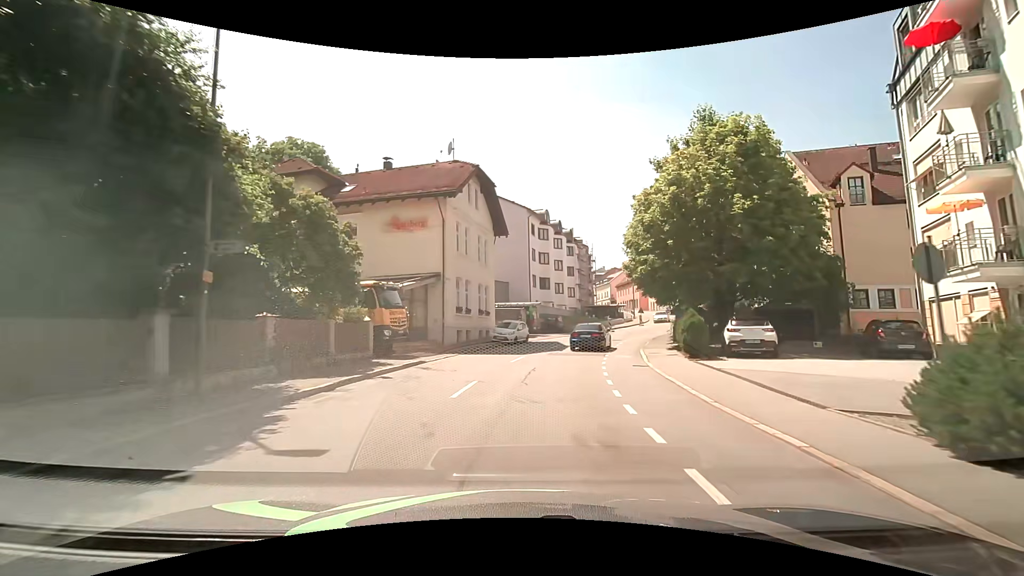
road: tertiary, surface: asphalt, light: Day
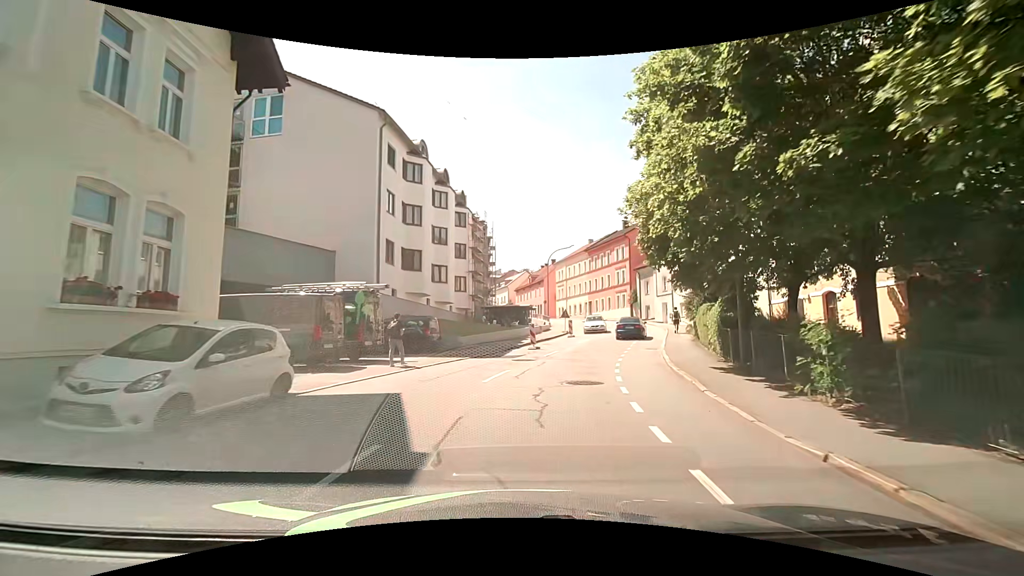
(+2.5, +24.2) m; +13°
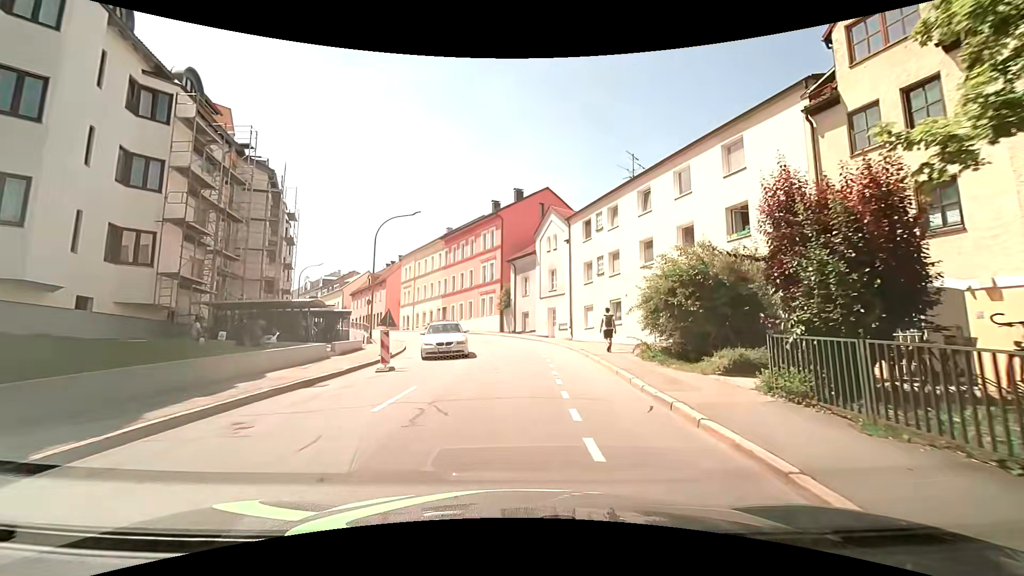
(+2.8, +21.0) m; +16°
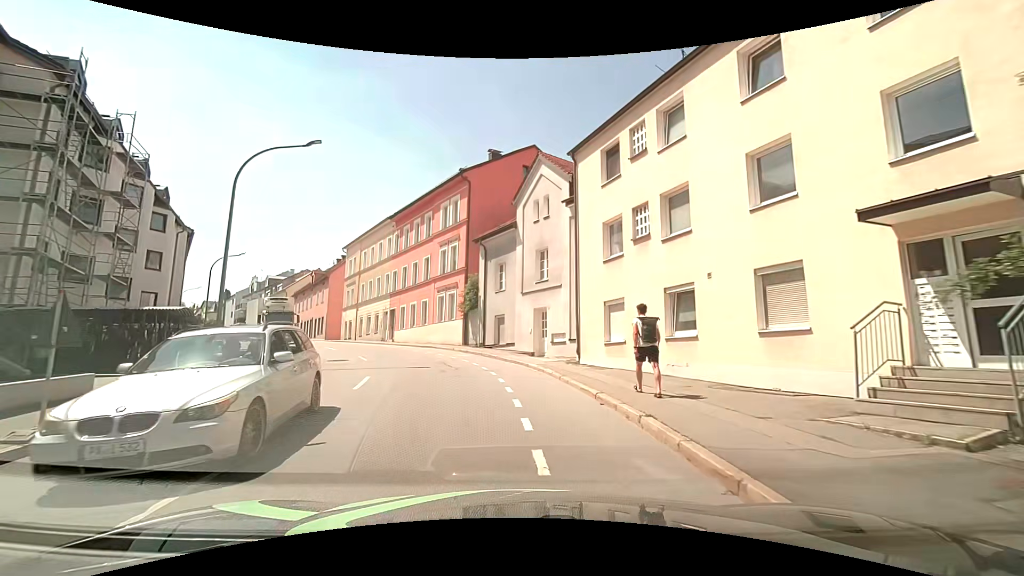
(+0.6, +14.4) m; +3°
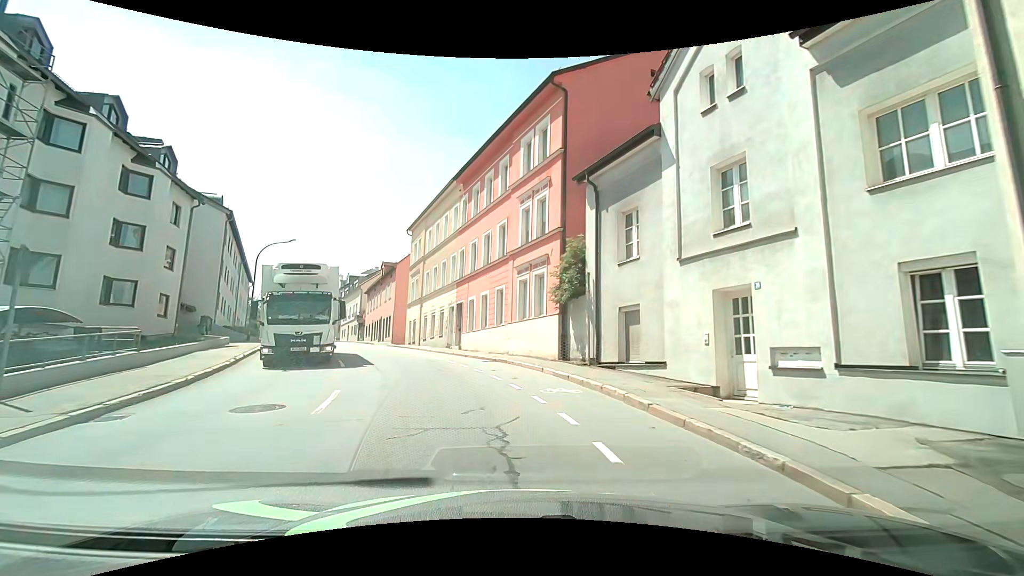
(-1.1, +13.2) m; -11°
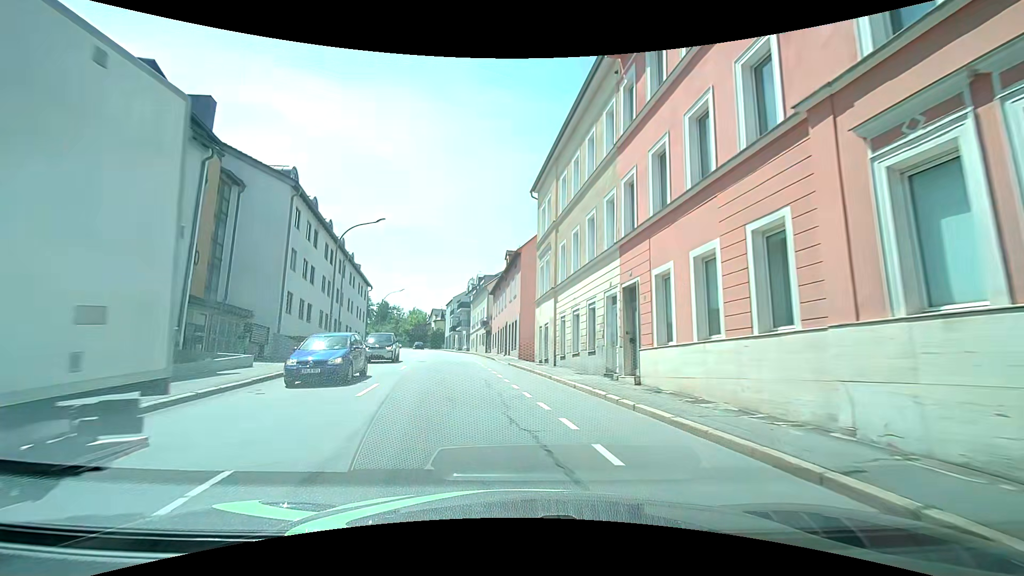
(-2.2, +15.5) m; -17°
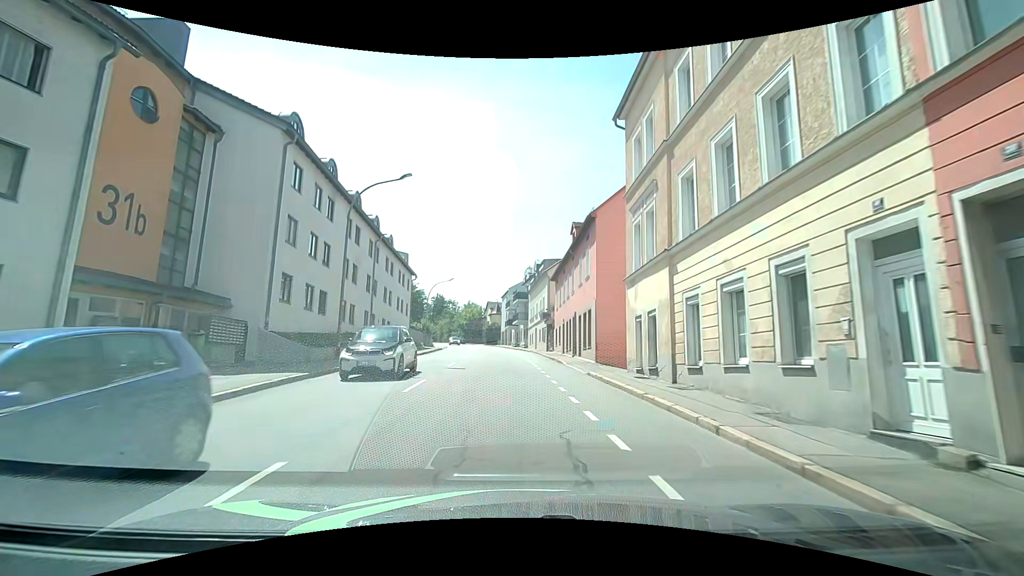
(-0.6, +9.3) m; -7°
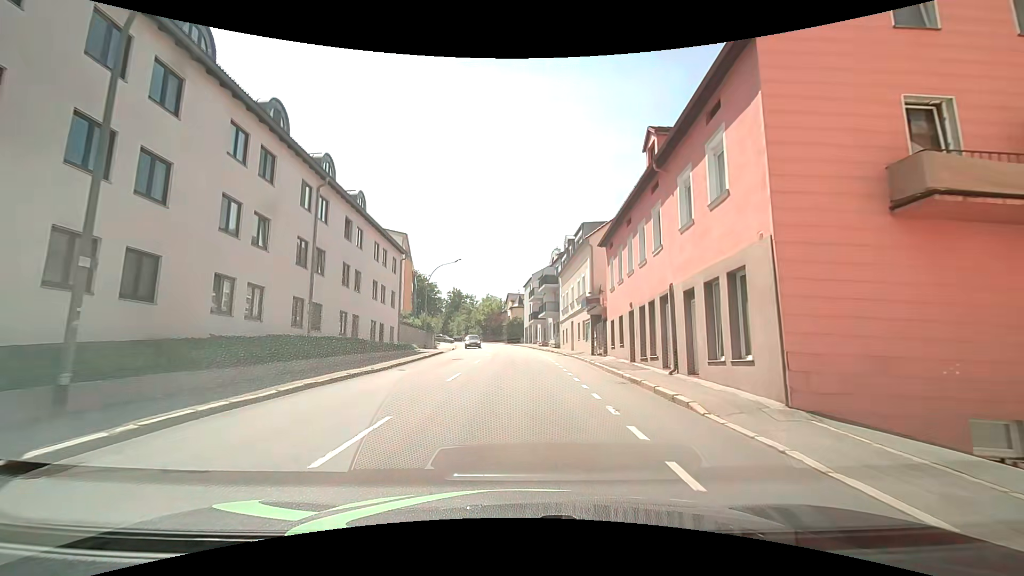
(-0.4, +15.6) m; -3°
(0, +10) (0, +20) (0, +30) (0, +40) (-1, +50) (-2, +60) (-3, +70) (-4, +80) (-6, +90) (-8, +99) m
